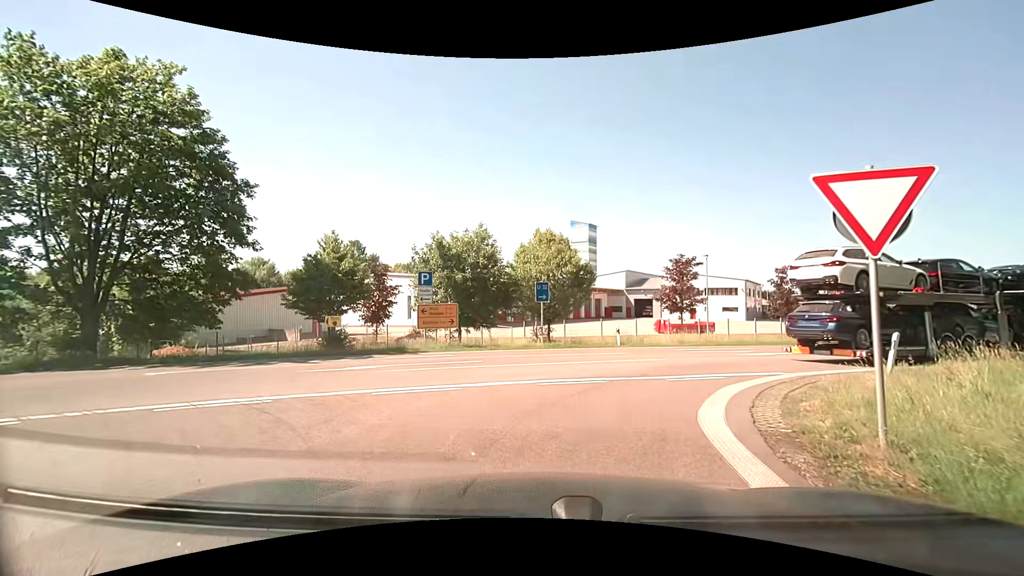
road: motorway_link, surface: asphalt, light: Day
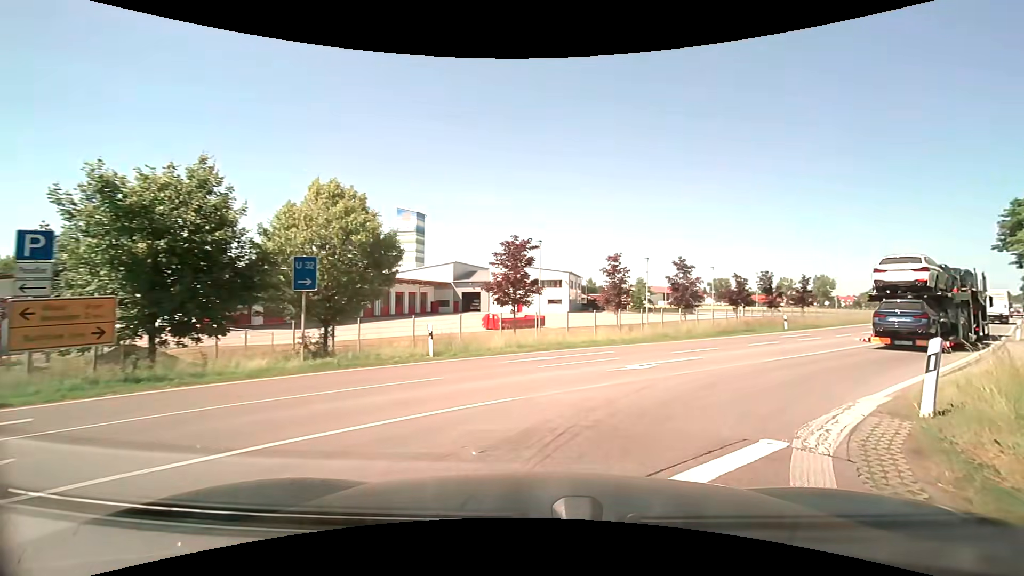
(+1.2, +8.6) m; +19°
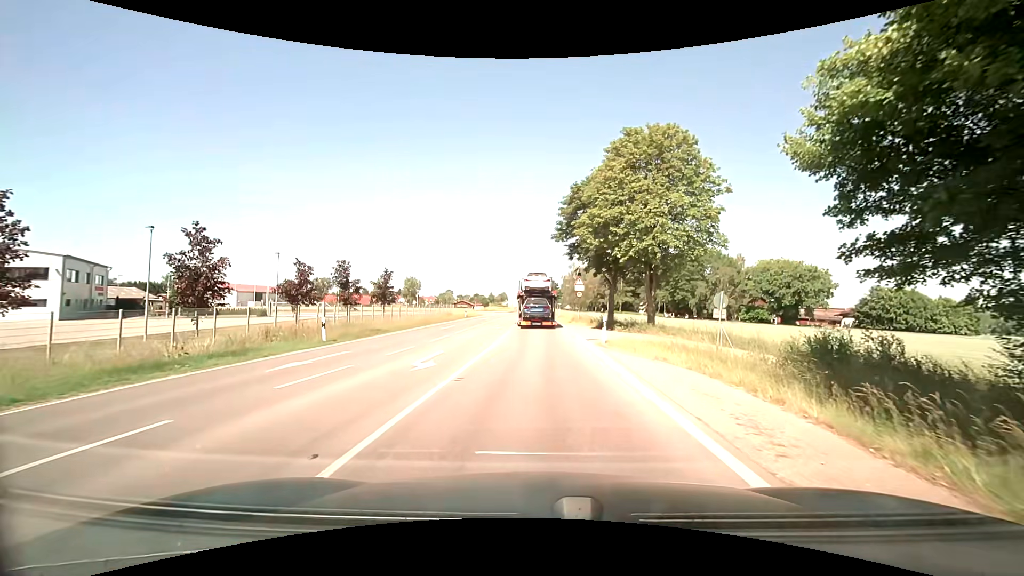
(+9.0, +16.4) m; +44°
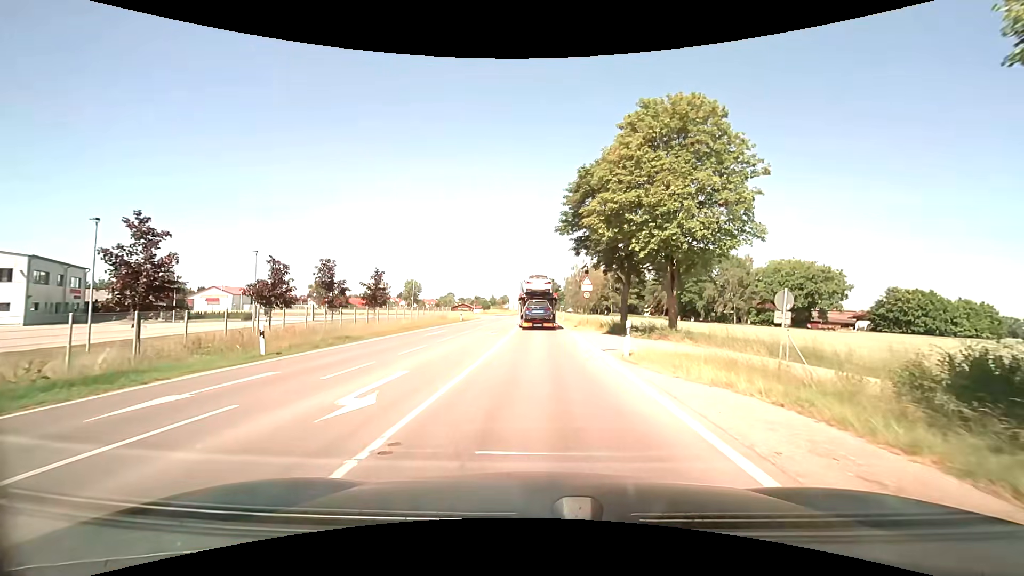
(0.0, +4.8) m; -1°
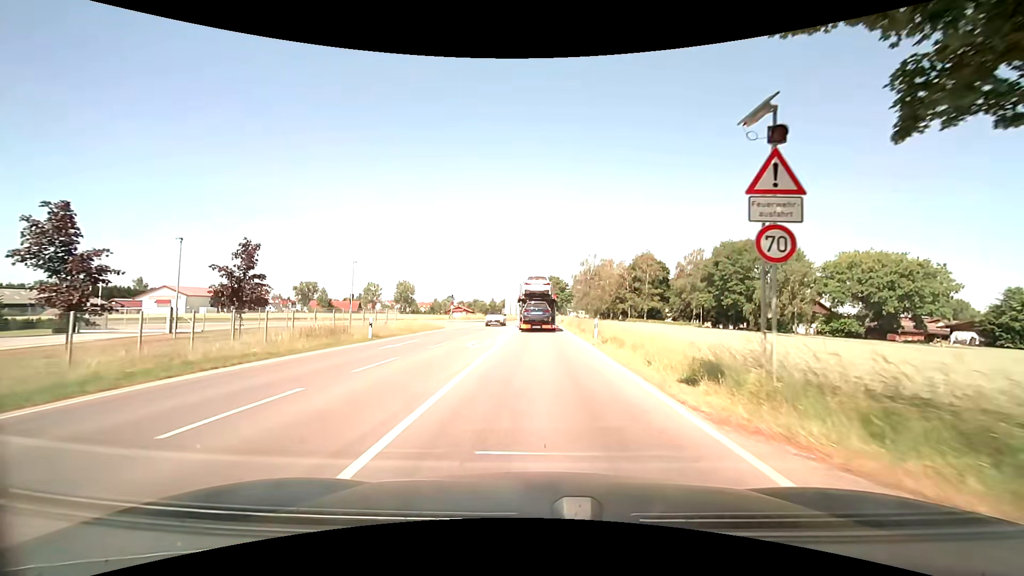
(+0.2, +29.1) m; 0°
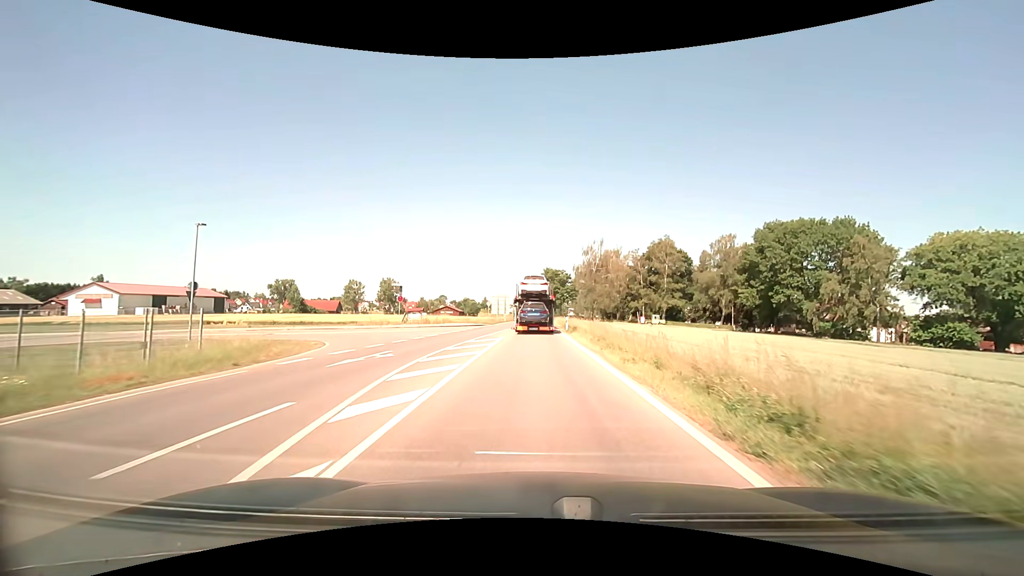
(0.0, +25.5) m; 0°
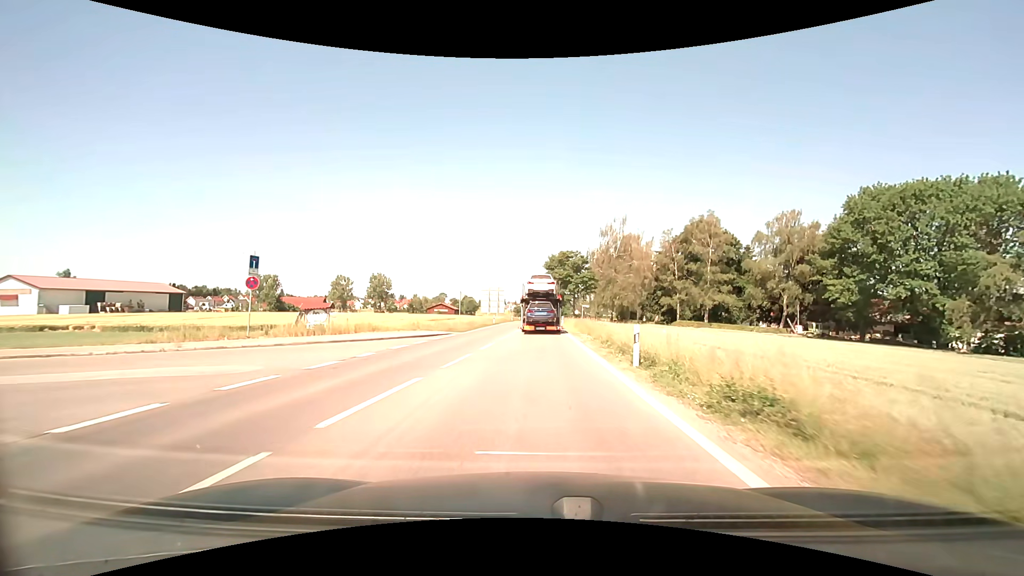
(-0.1, +26.0) m; 0°
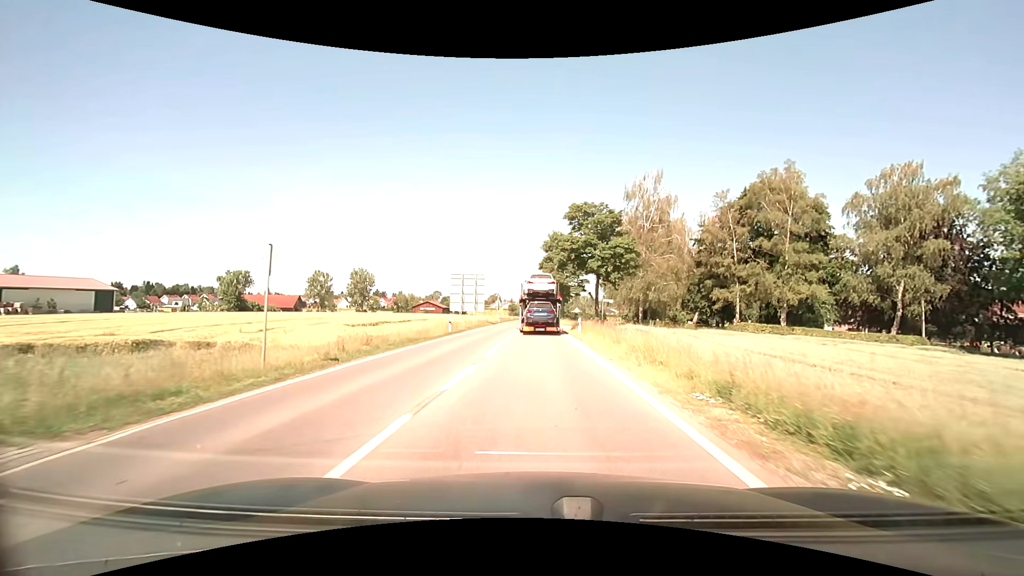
(+0.2, +27.4) m; 0°
(0, +10) (0, +20) (0, +30) (0, +40) (0, +50) (0, +60) (0, +70) (0, +80) (0, +90) (0, +100) m
